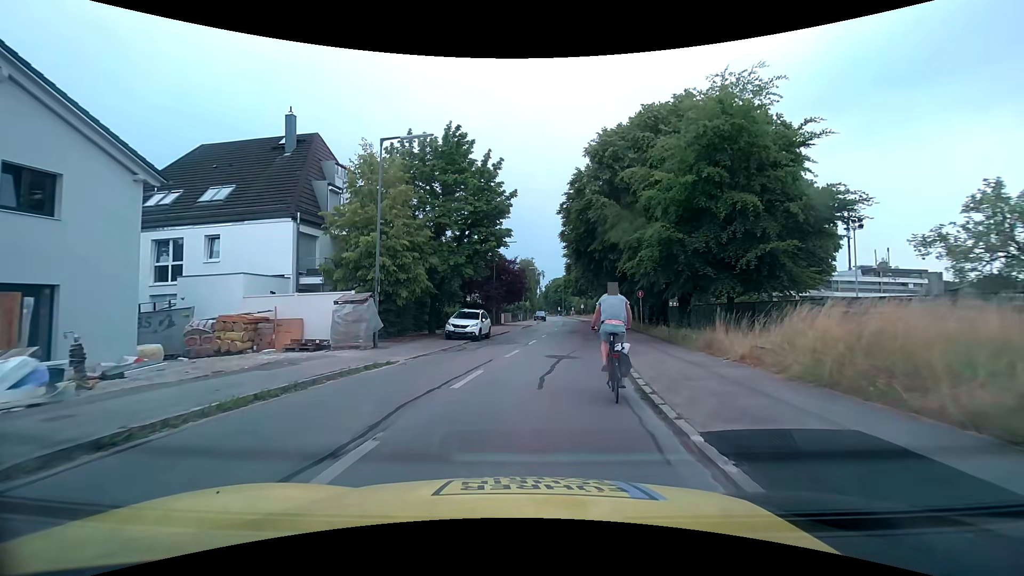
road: tertiary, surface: asphalt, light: Day
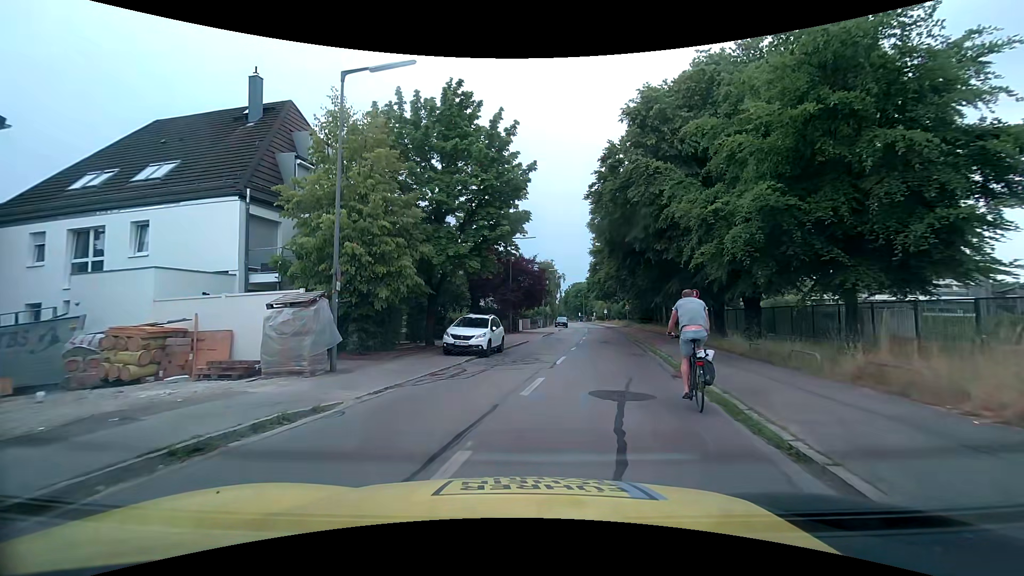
(-0.1, +6.2) m; -2°
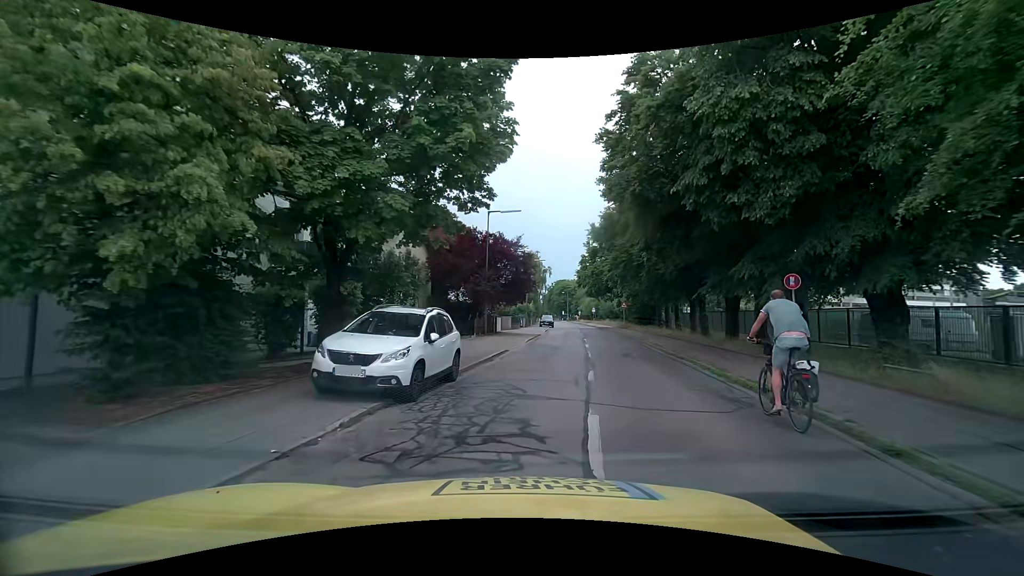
(0.0, +10.3) m; +2°
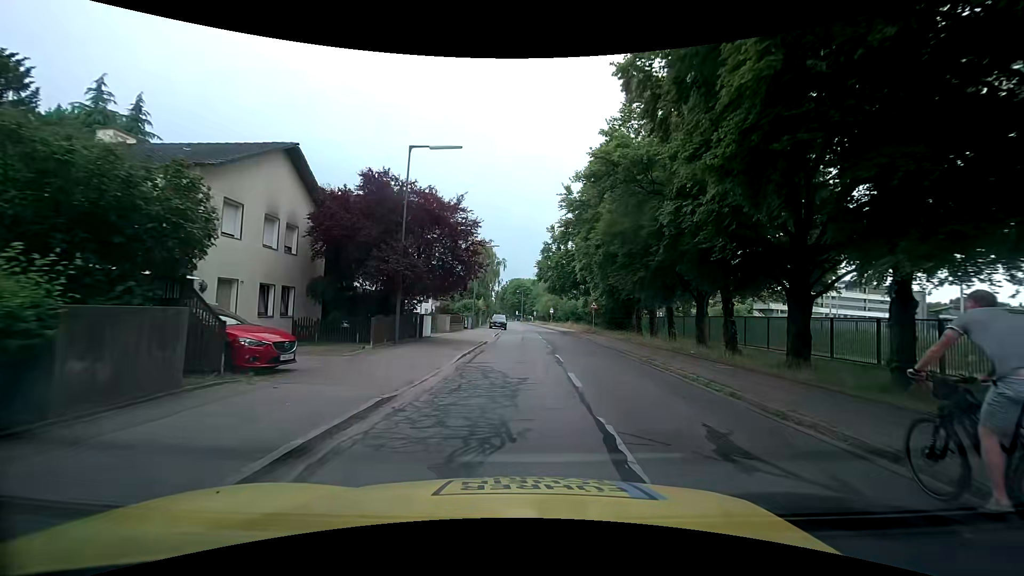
(+0.6, +12.4) m; +6°
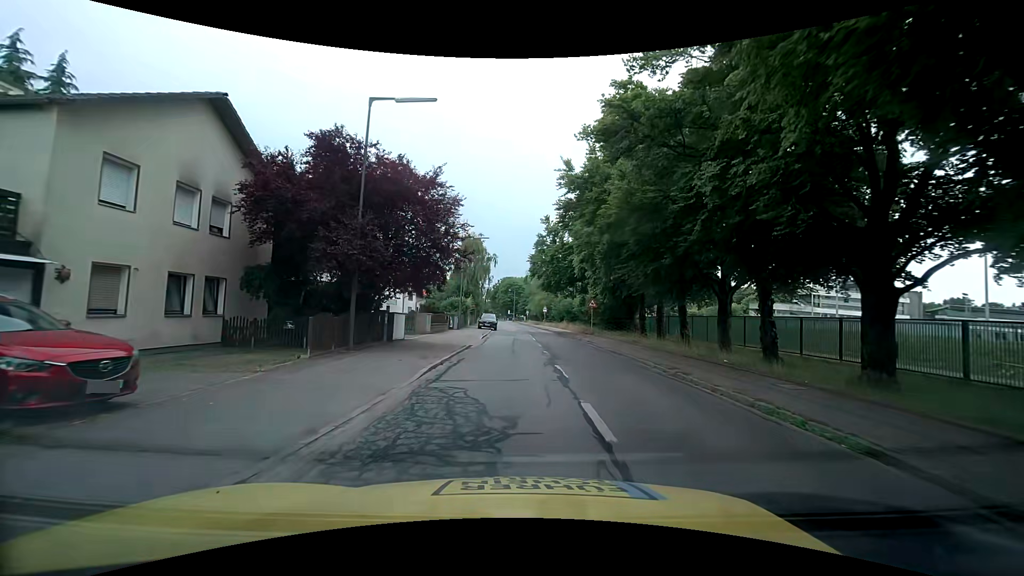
(0.0, +4.5) m; +1°
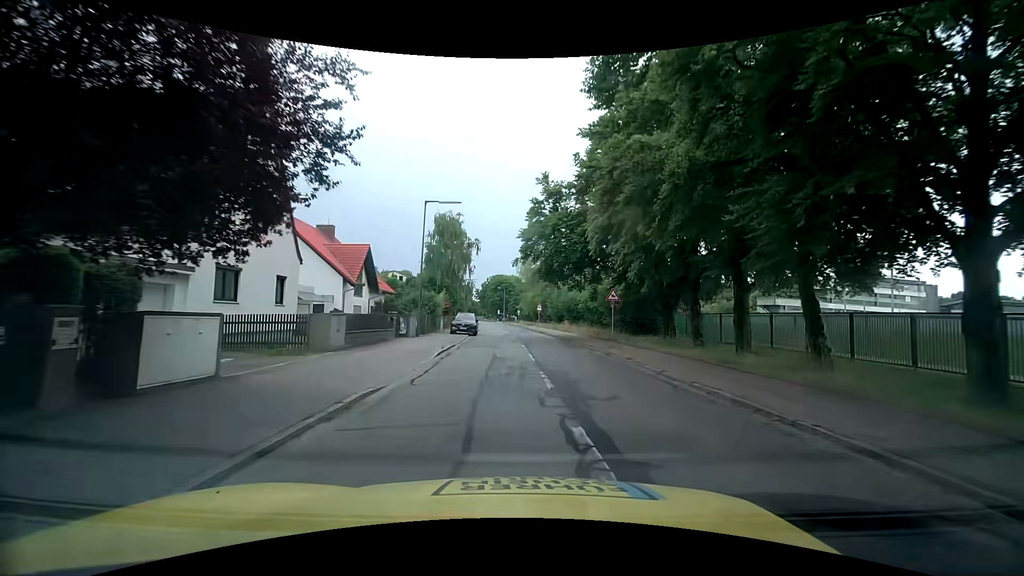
(-0.2, +14.2) m; +1°
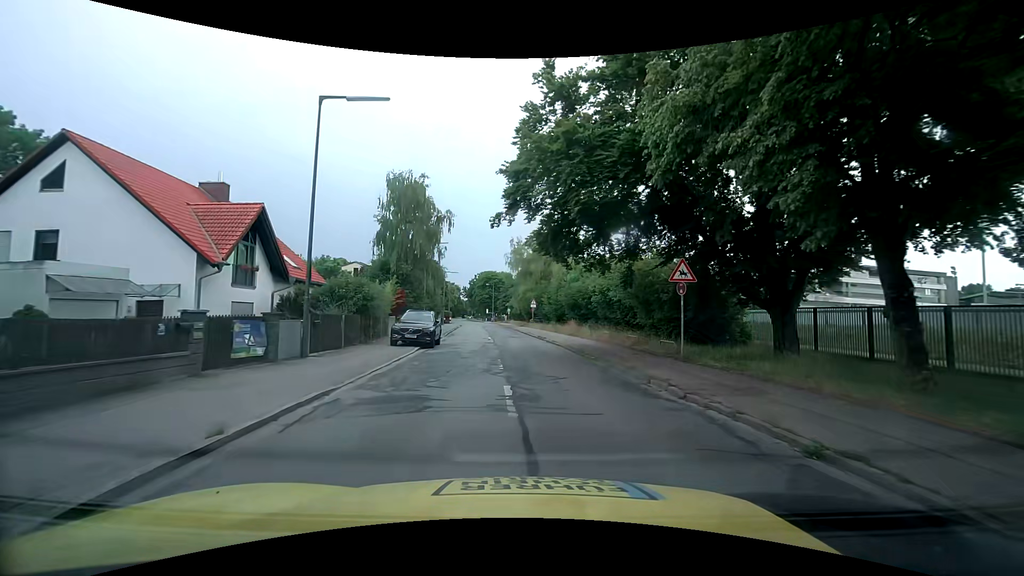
(0.0, +14.7) m; +2°
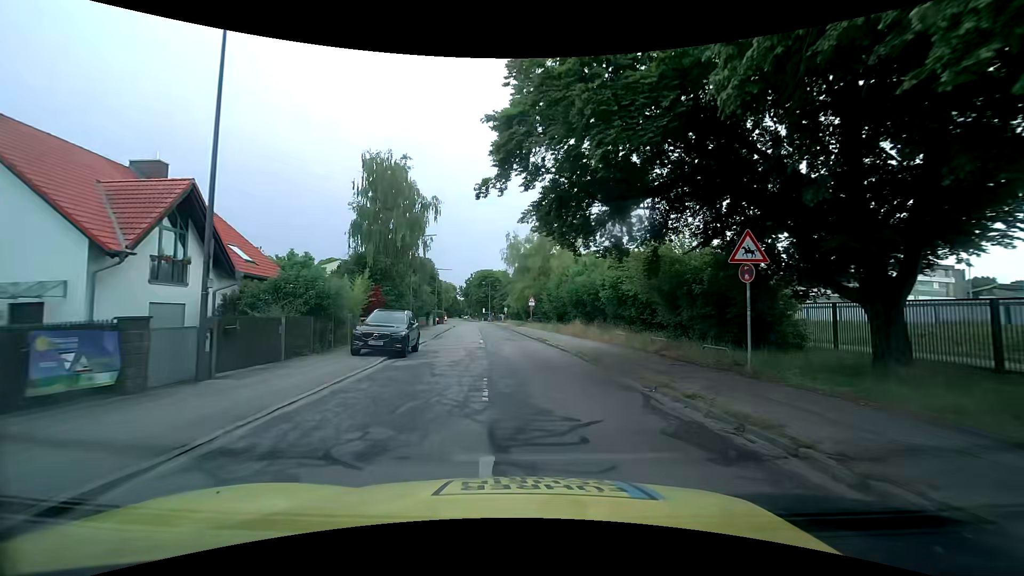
(0.0, +4.8) m; 0°
(0, +10) (0, +20) (-1, +30) (-1, +40) (-3, +50) (-4, +60) (-5, +70) (-6, +80) (-7, +90) (-9, +99) m
